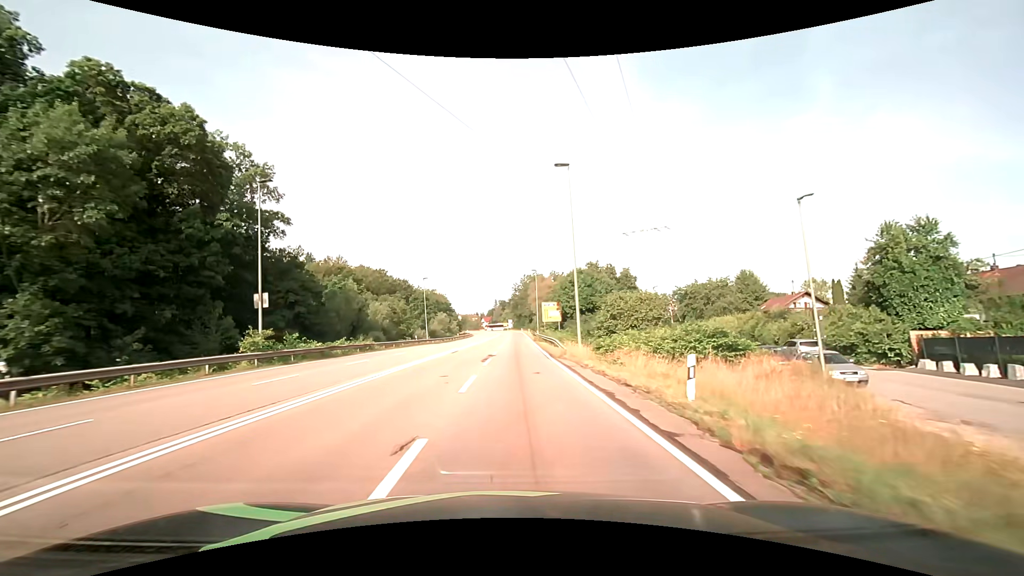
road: secondary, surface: asphalt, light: Day
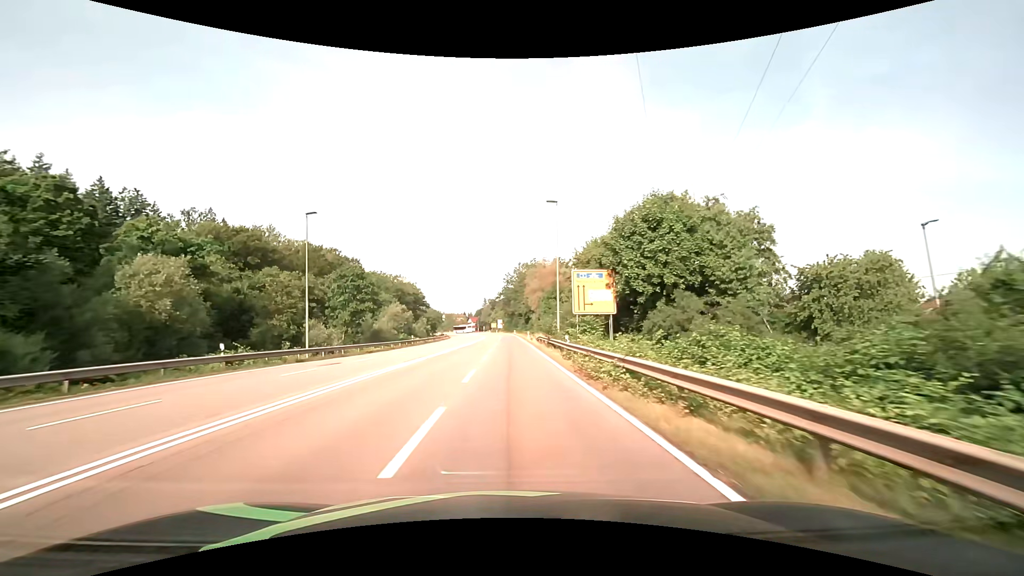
(+0.6, +42.5) m; +1°
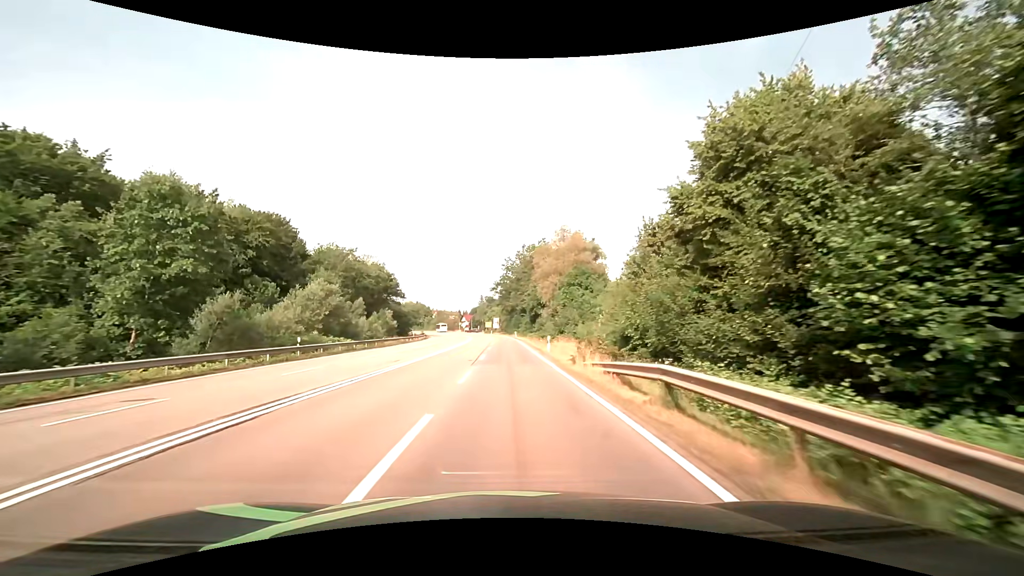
(0.0, +36.0) m; 0°
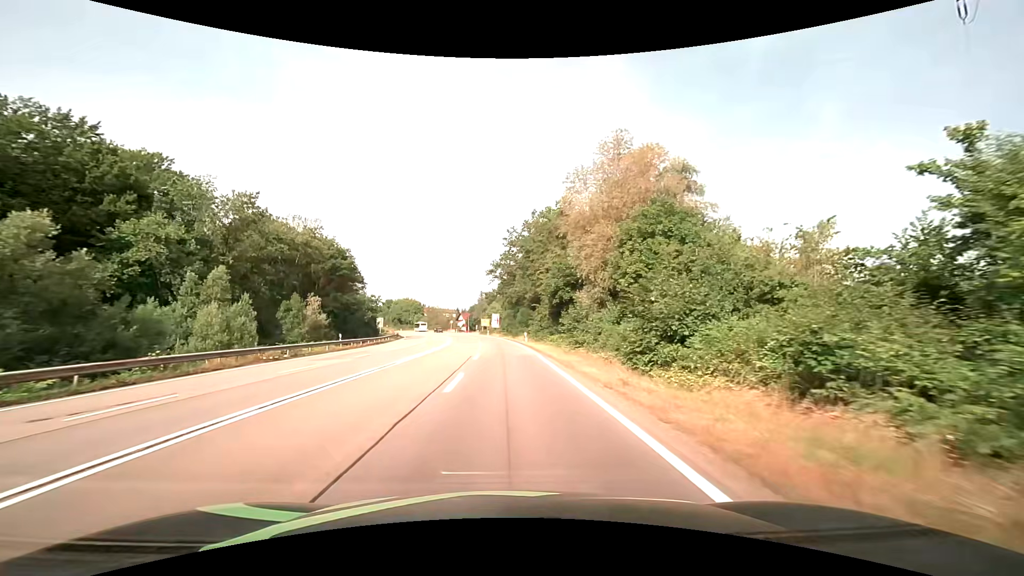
(-0.1, +35.7) m; 0°
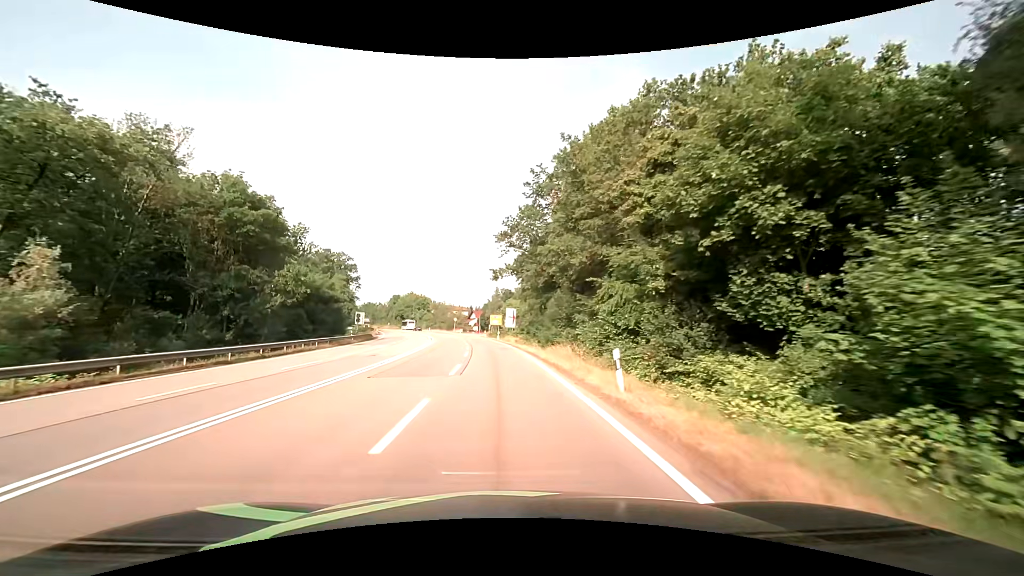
(-0.4, +33.8) m; -2°
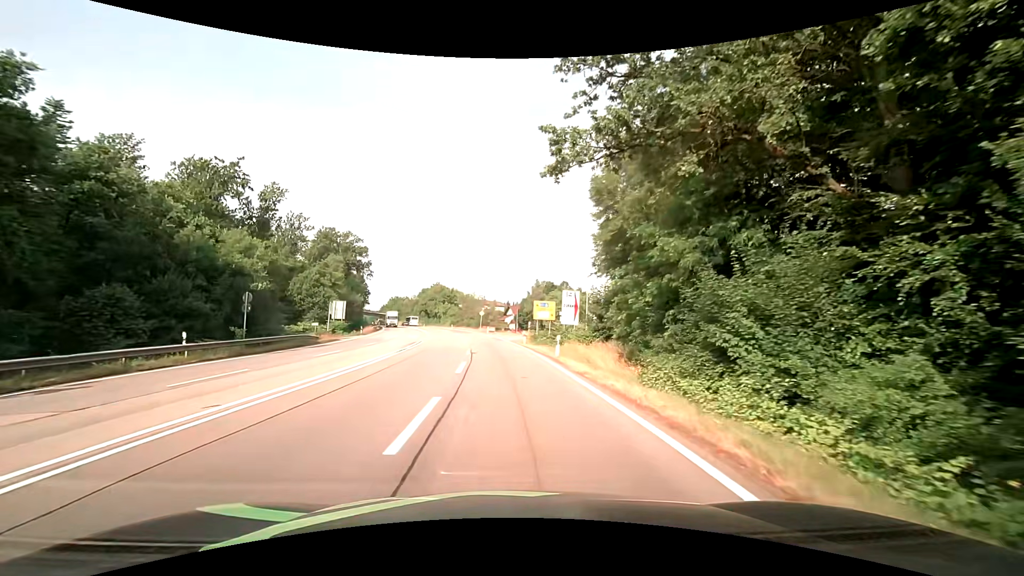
(-1.5, +36.1) m; -5°
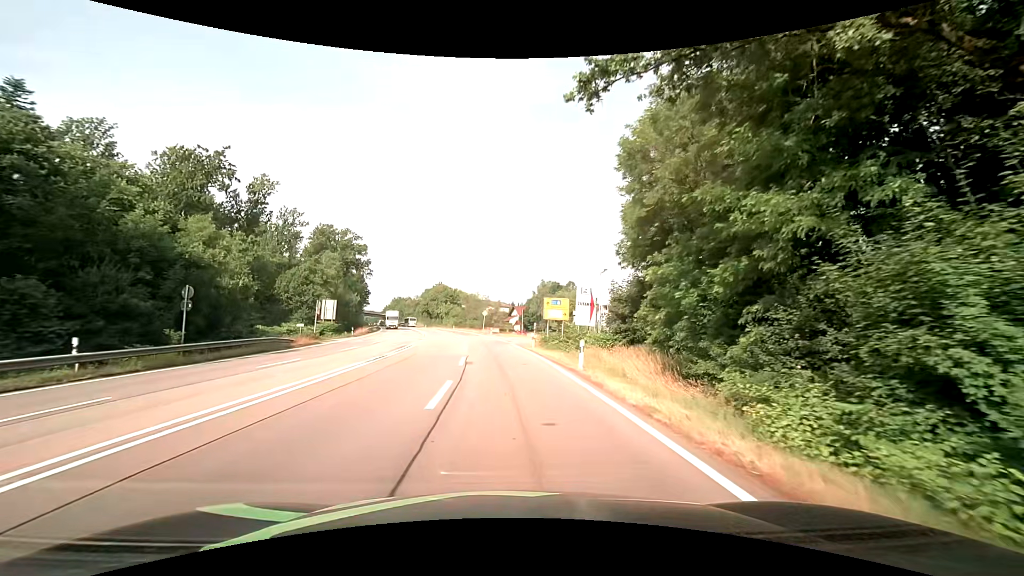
(0.0, +6.0) m; 0°
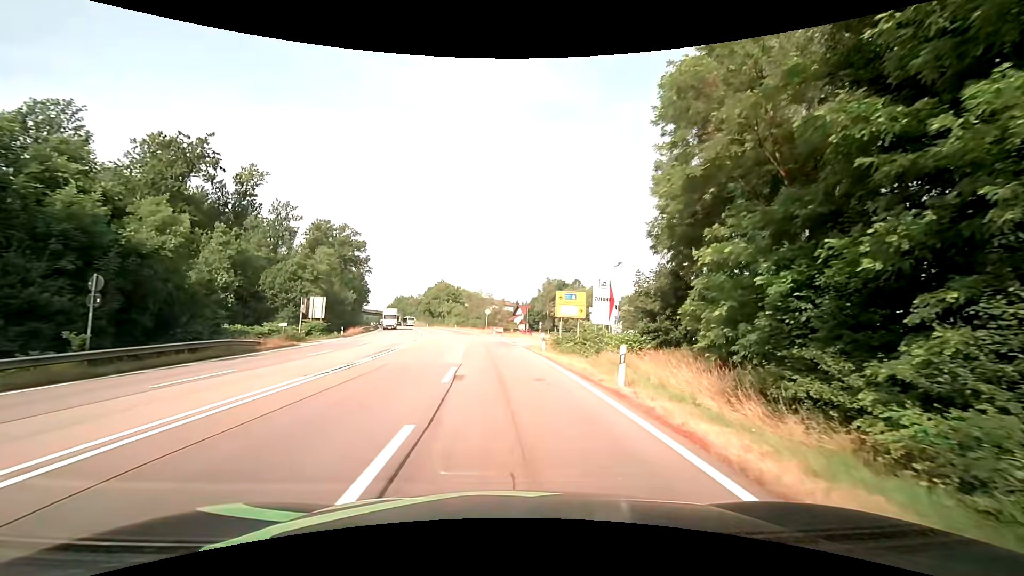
(-0.1, +5.5) m; -1°
(0, +10) (0, +20) (0, +30) (+2, +40) (+9, +46) (+18, +49) (+27, +53) (+28, +63) (+26, +72) (+24, +82) m
